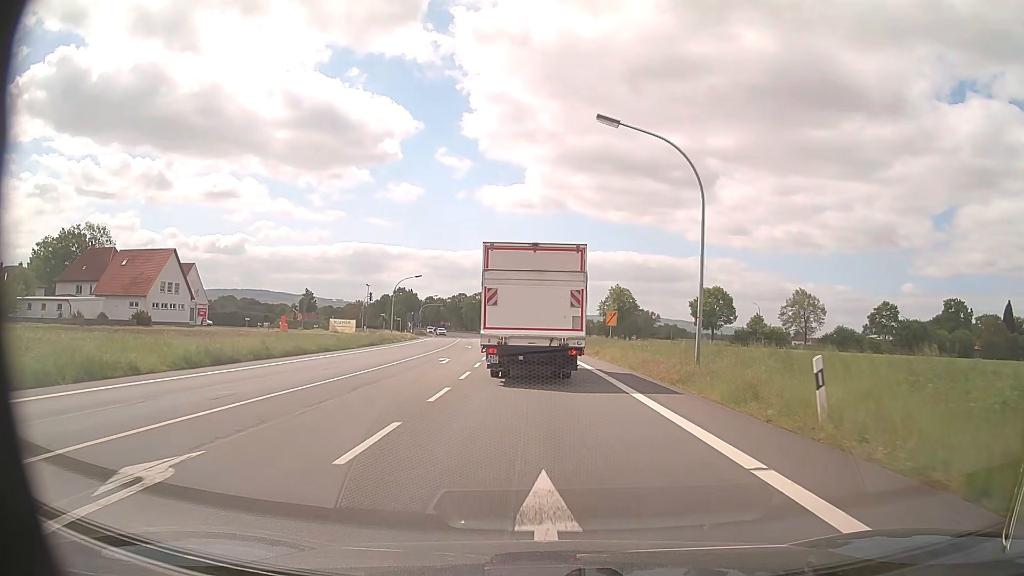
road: primary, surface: asphalt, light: Day
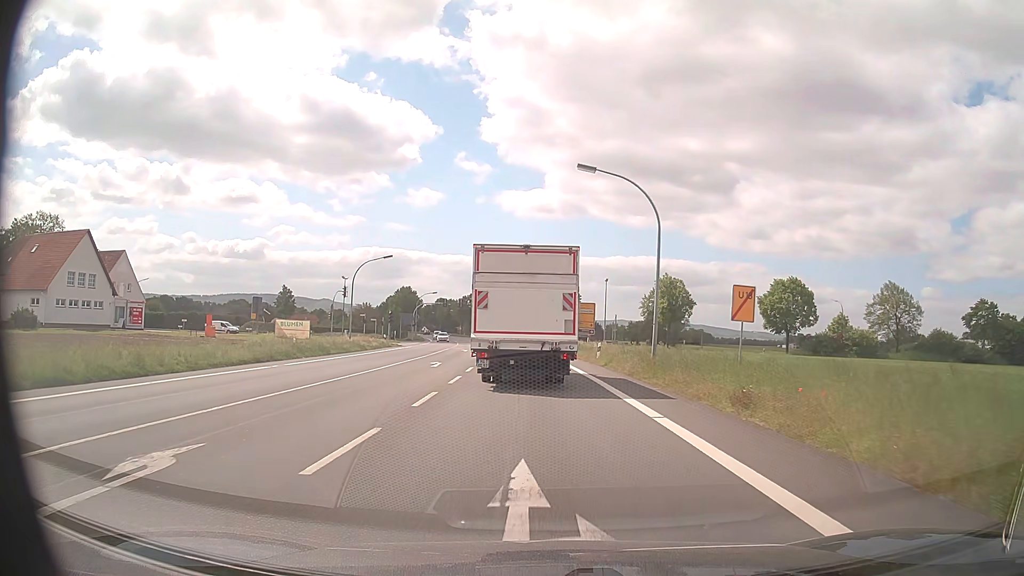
(-0.4, +24.4) m; -2°
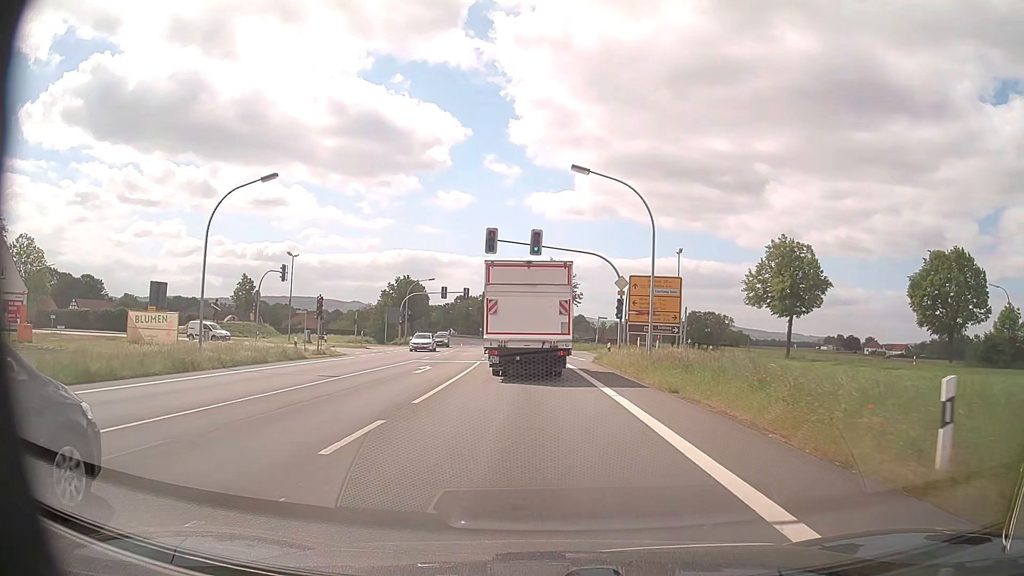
(-0.7, +29.4) m; -3°
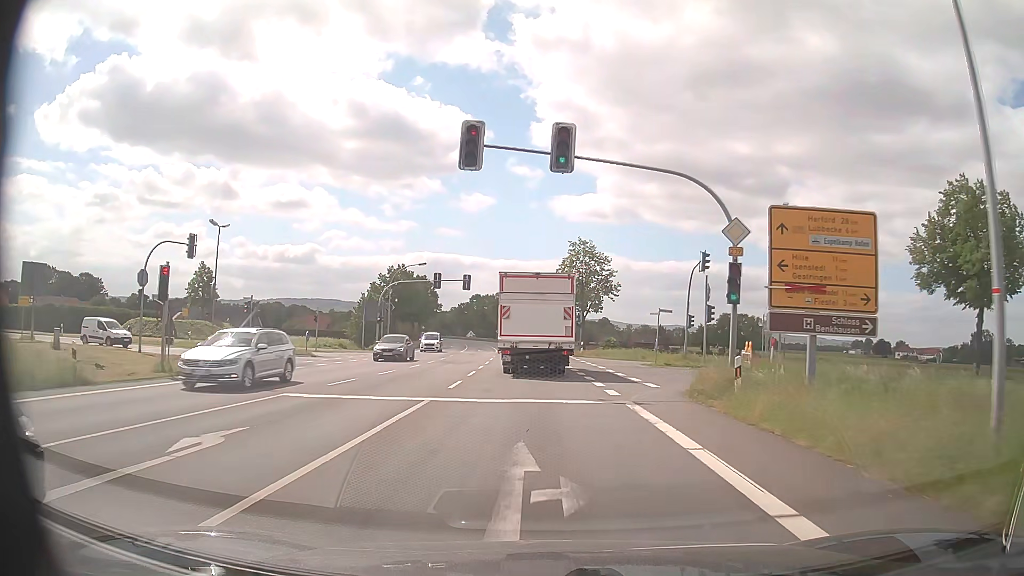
(-0.3, +19.7) m; -2°
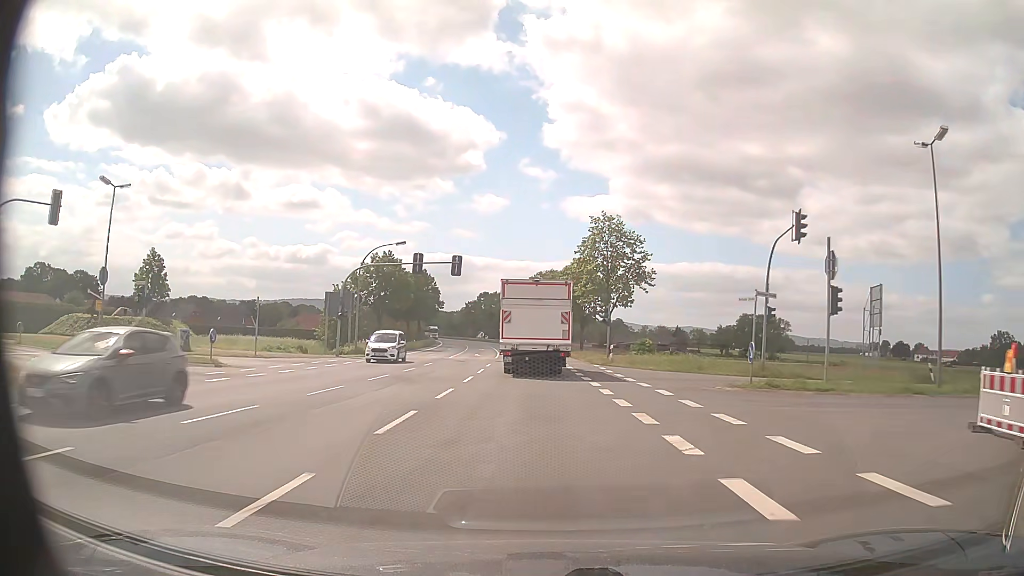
(-0.1, +14.3) m; -1°
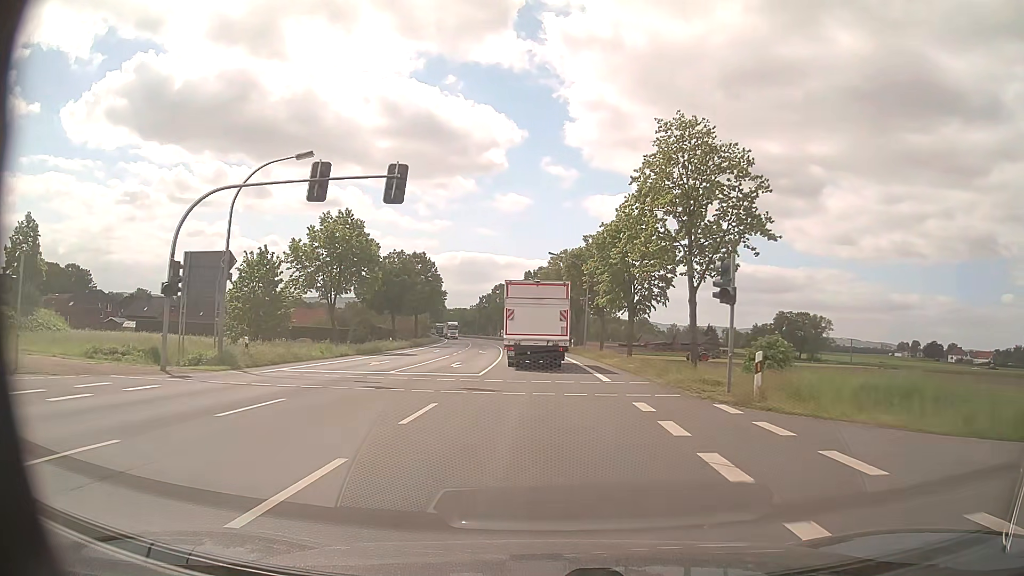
(-0.4, +23.3) m; -2°
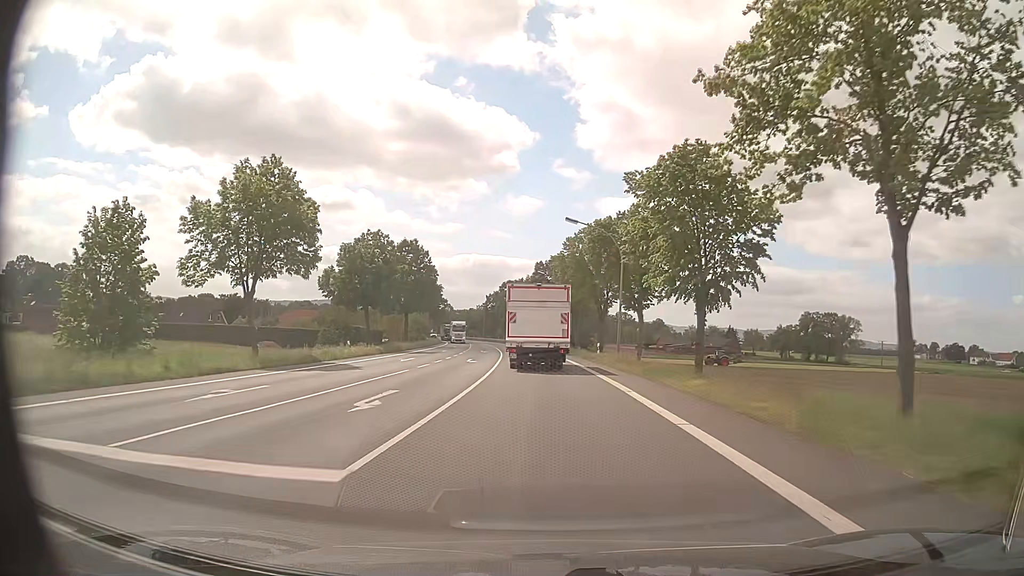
(-0.2, +16.6) m; -1°
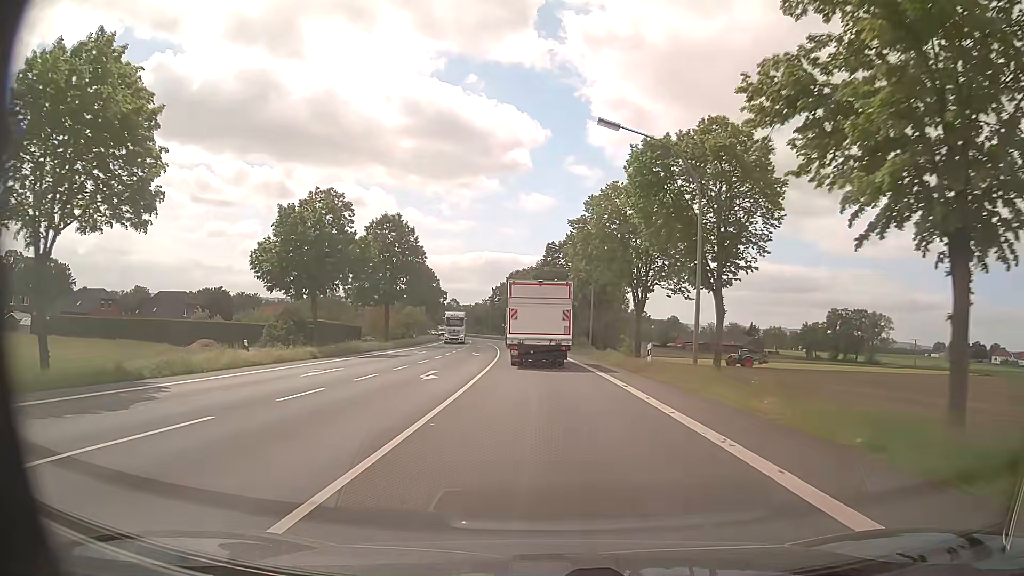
(-0.2, +17.1) m; -1°
